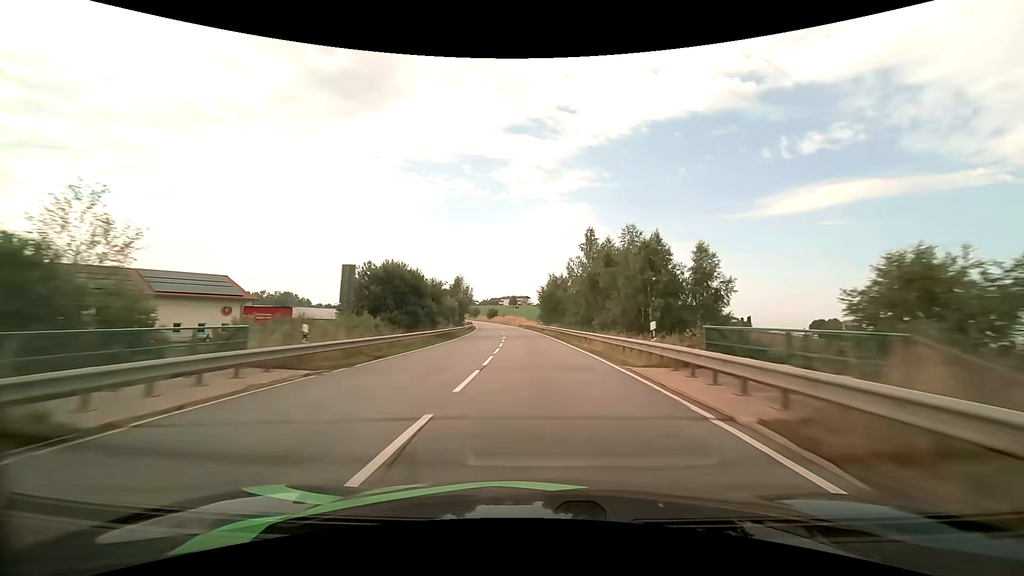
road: primary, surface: asphalt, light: Day
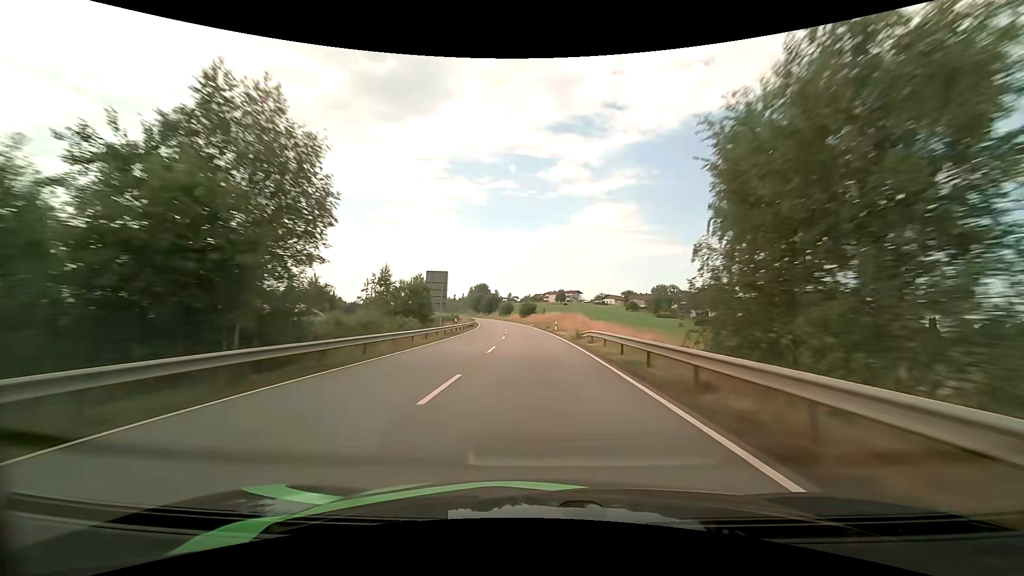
(-3.0, +68.0) m; -6°
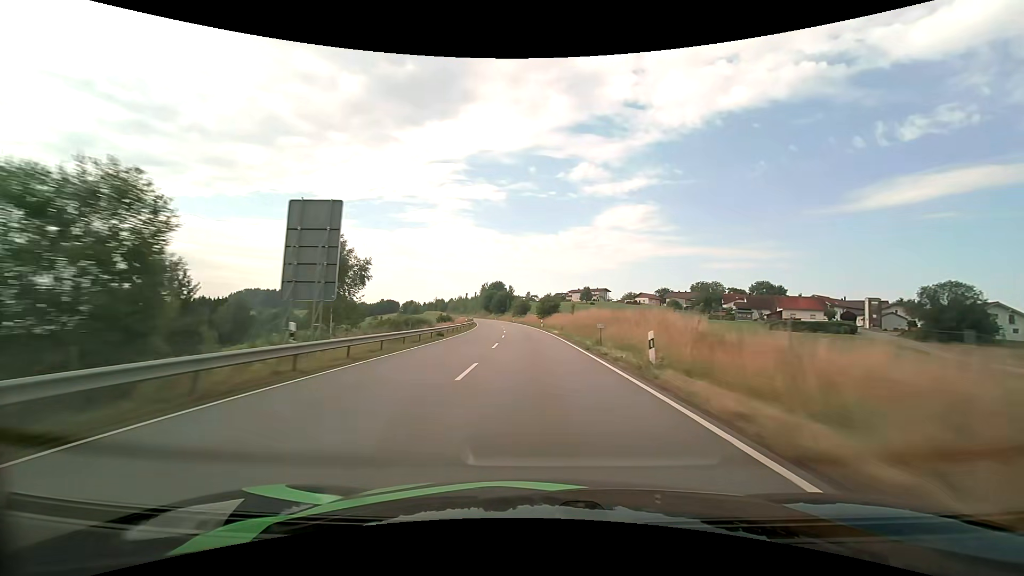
(-0.7, +34.2) m; -2°
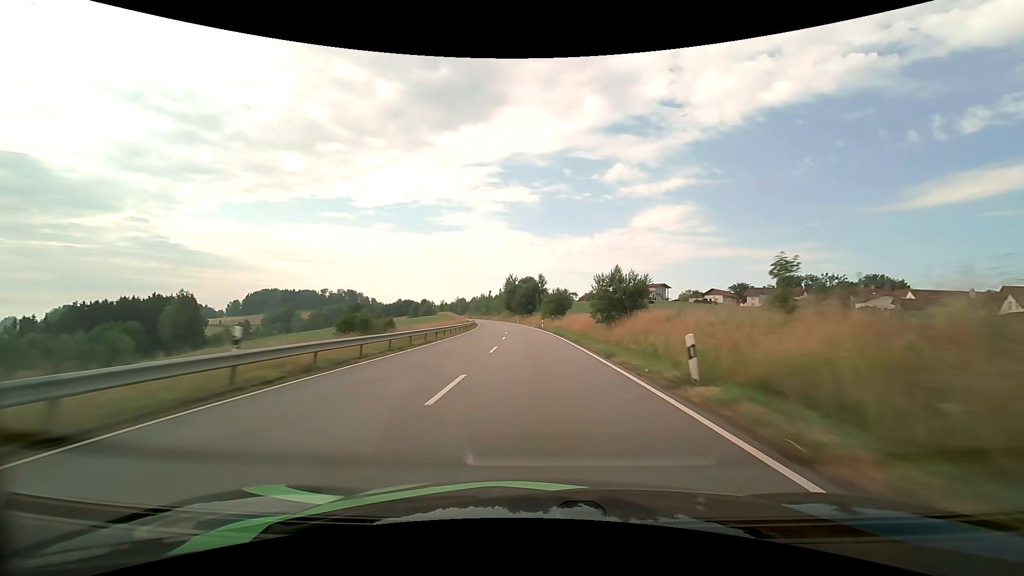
(-1.8, +51.5) m; -4°
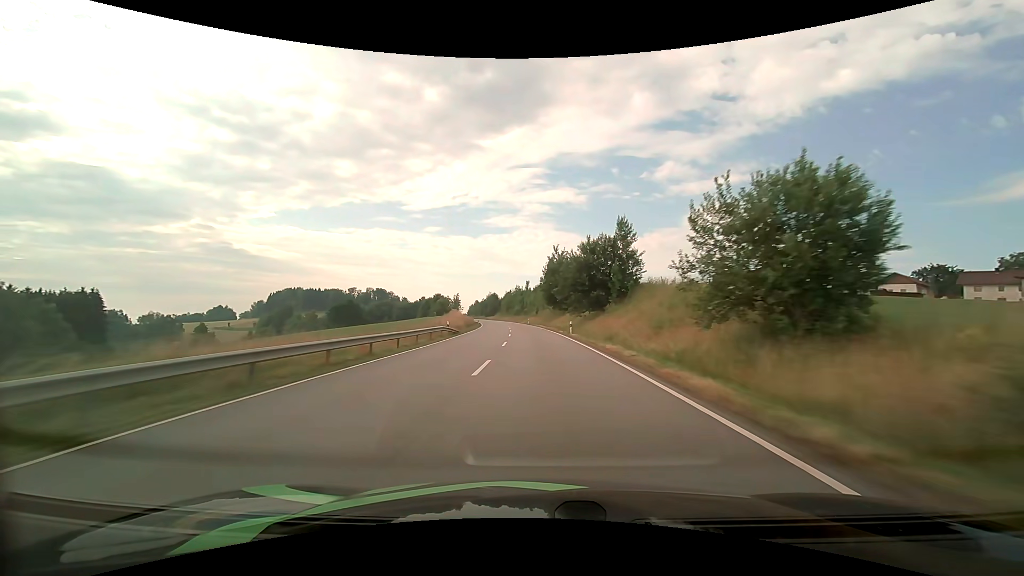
(-3.1, +68.6) m; -5°
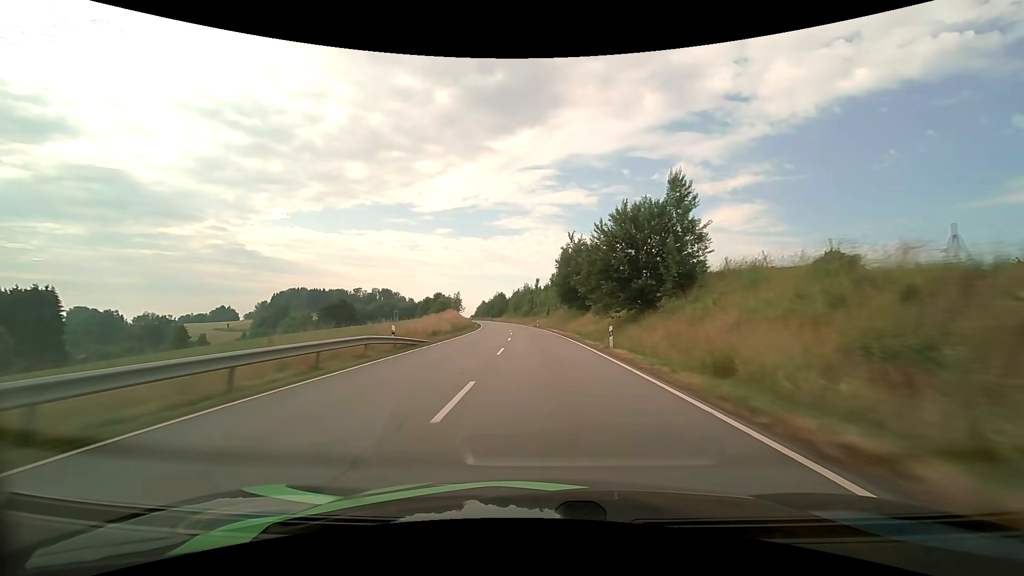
(-0.2, +17.0) m; -1°
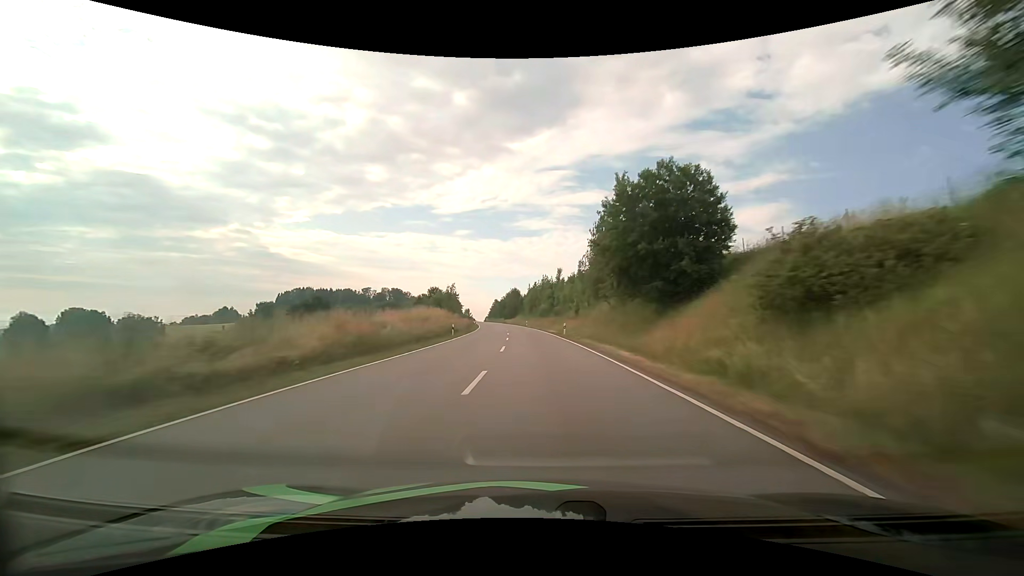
(-0.6, +33.8) m; -2°
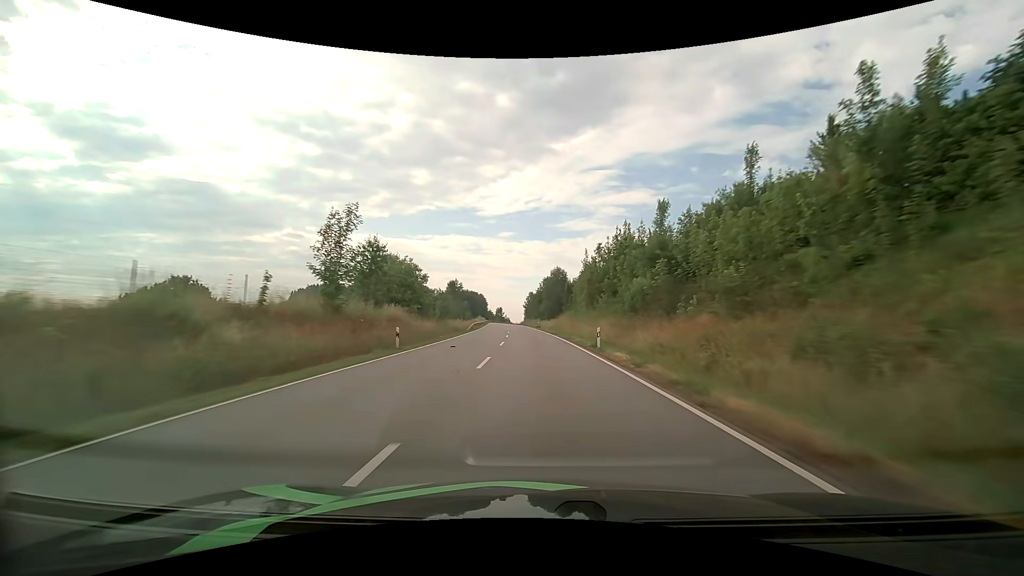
(-2.8, +67.6) m; -5°
(0, +10) (0, +20) (-1, +30) (-1, +40) (-2, +50) (-2, +60) (-3, +70) (-4, +80) (-4, +90) (-5, +100) m
